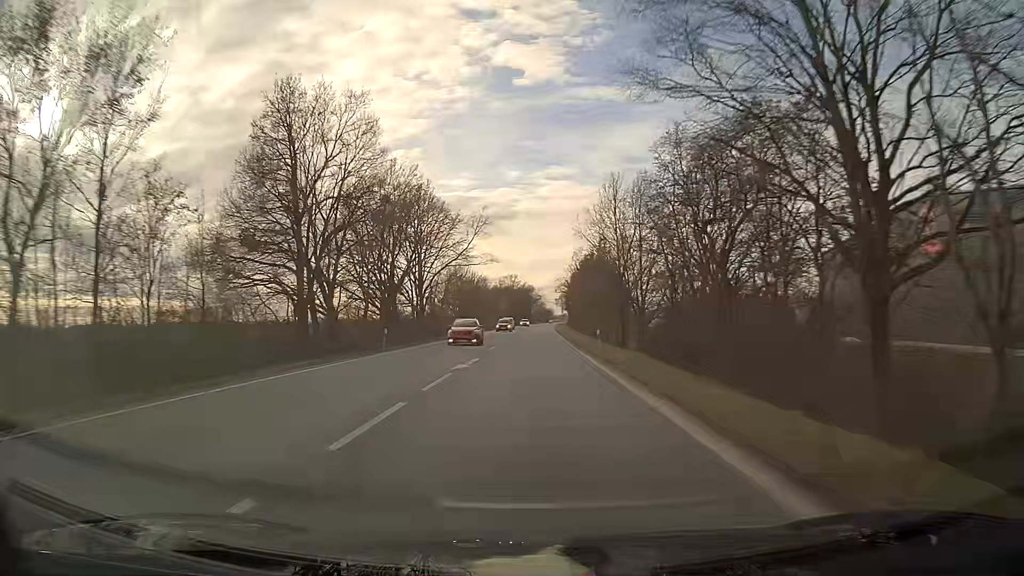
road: primary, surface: asphalt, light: Day
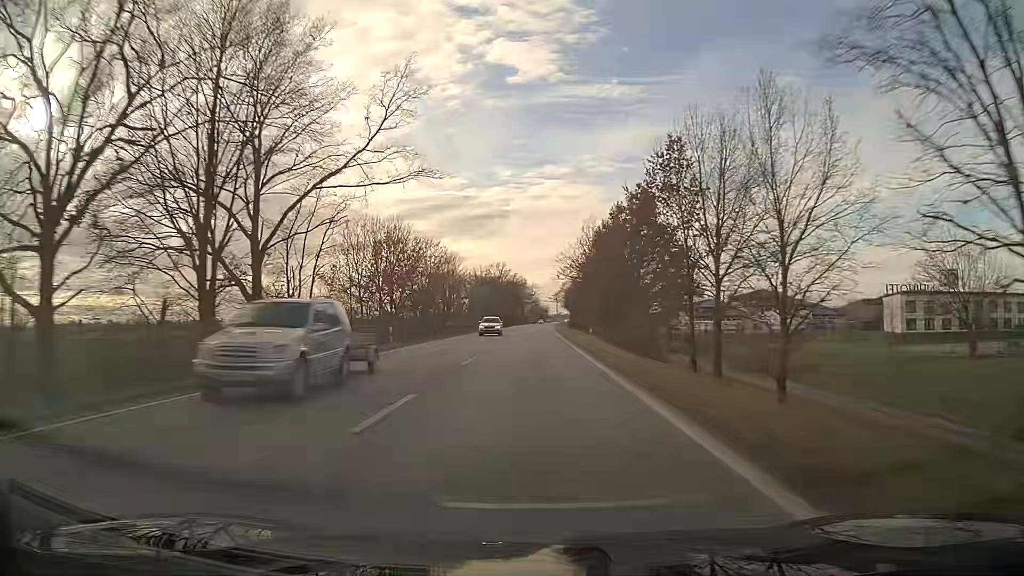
(+0.2, +47.5) m; +1°
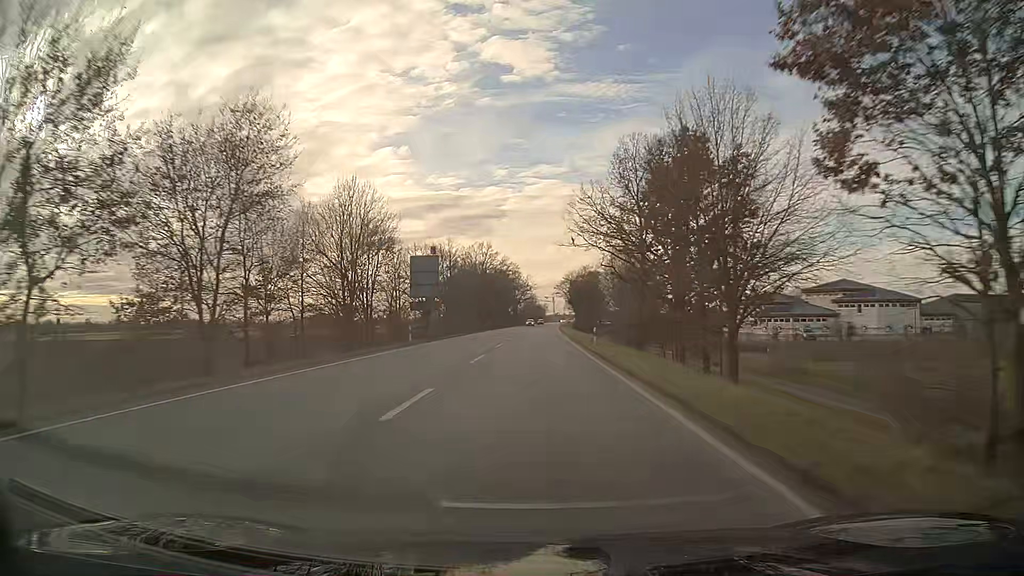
(+0.1, +47.4) m; 0°
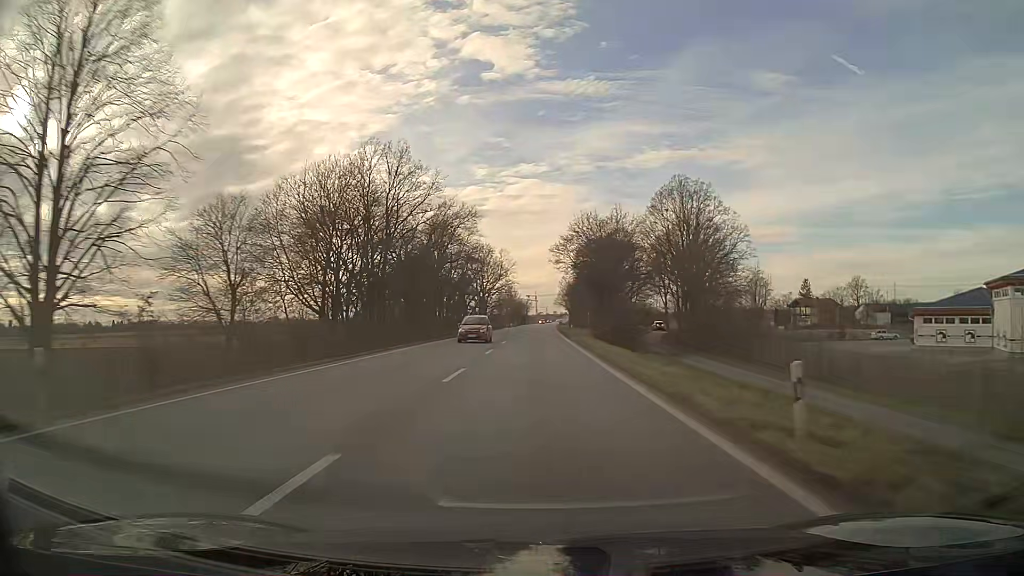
(+0.9, +78.9) m; +1°
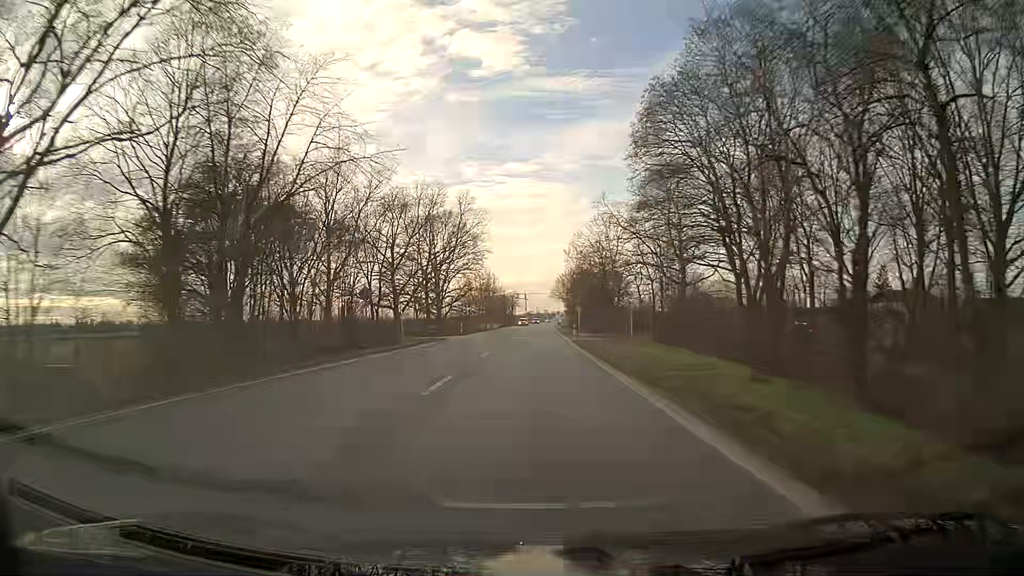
(+0.5, +63.2) m; +1°
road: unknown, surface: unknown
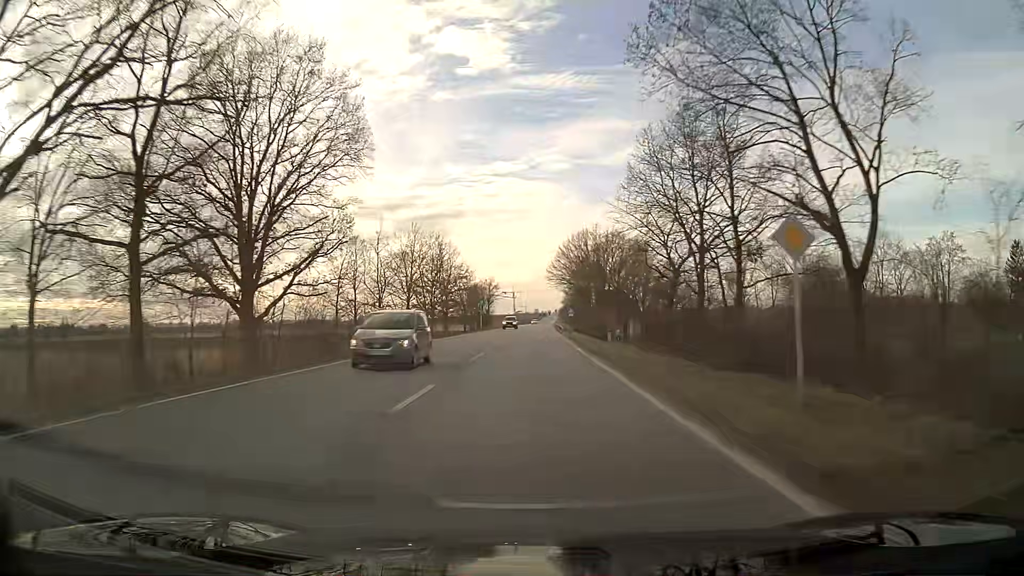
(+0.5, +63.0) m; +1°
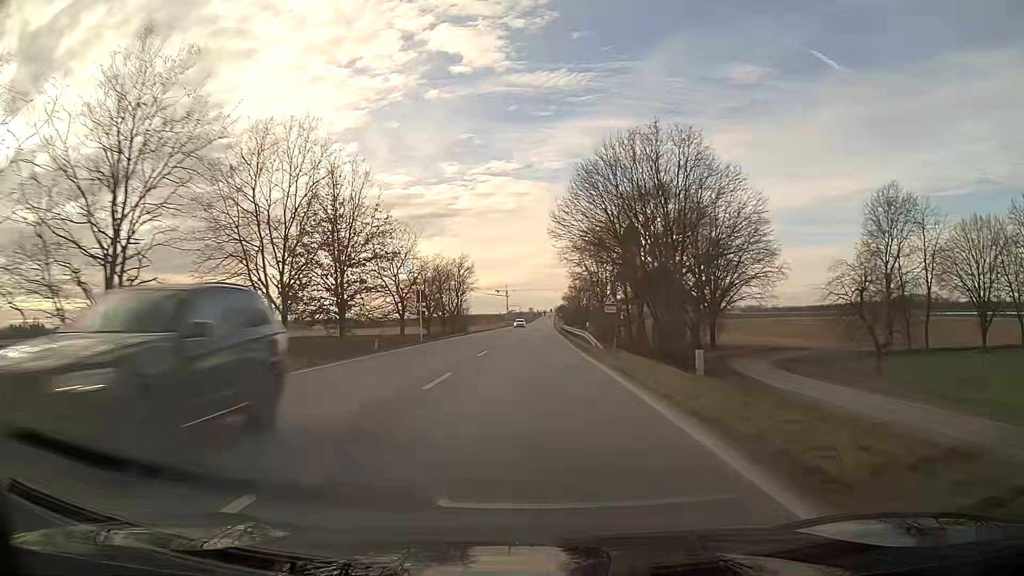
(+0.1, +45.0) m; 0°
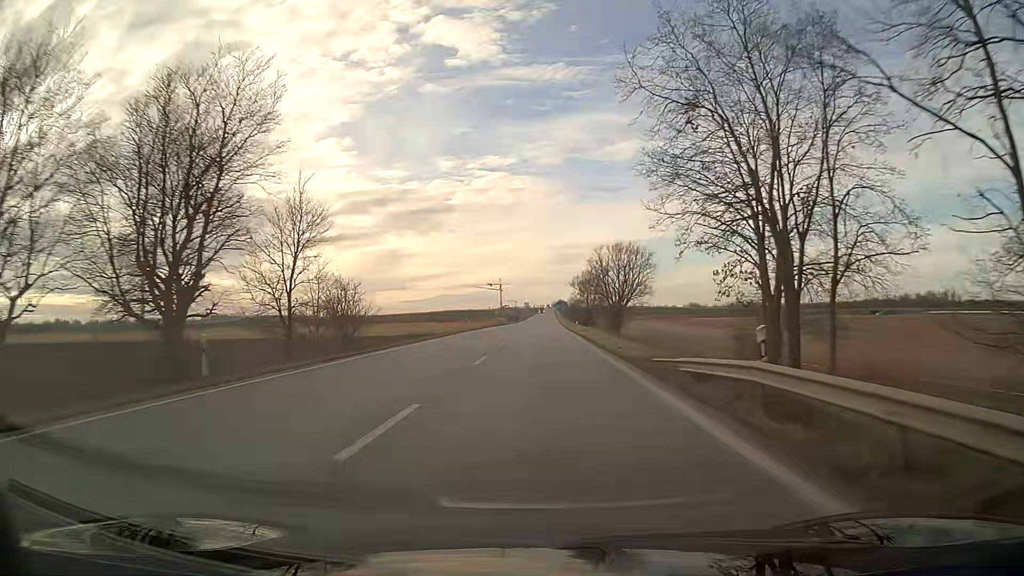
(+0.3, +66.9) m; 0°
